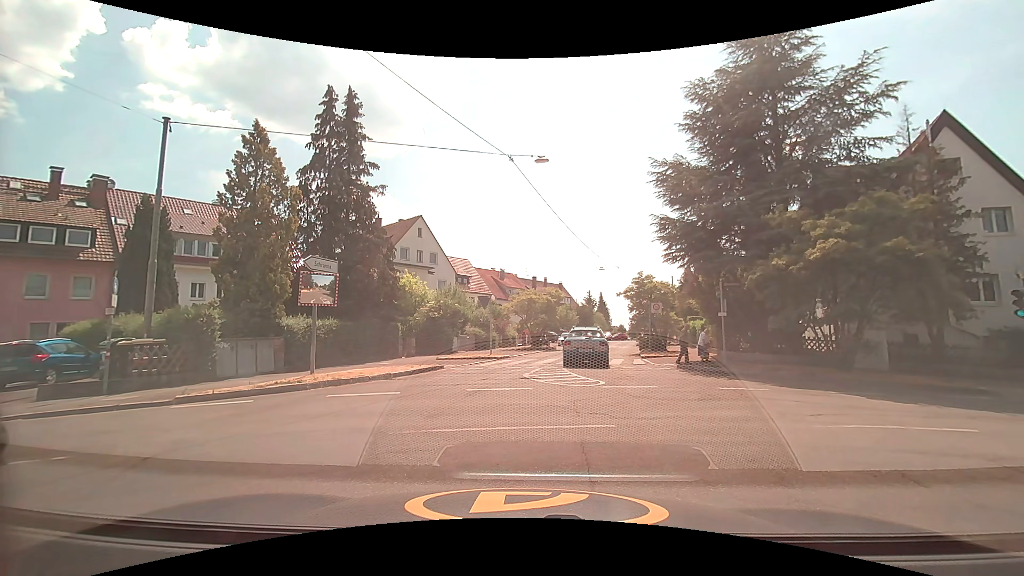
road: residential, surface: asphalt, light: Day
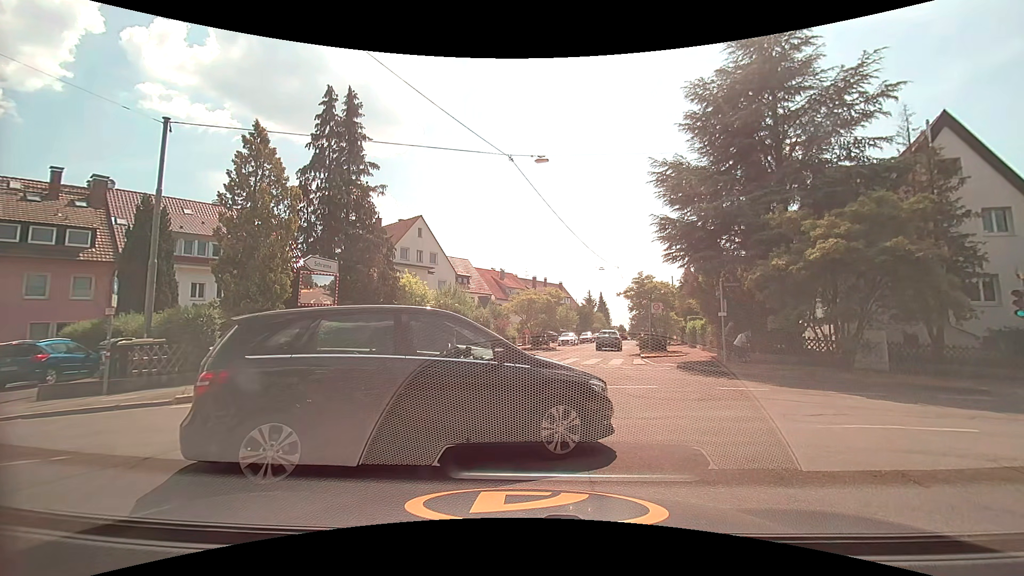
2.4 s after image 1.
(0.0, 0.0) m; 0°
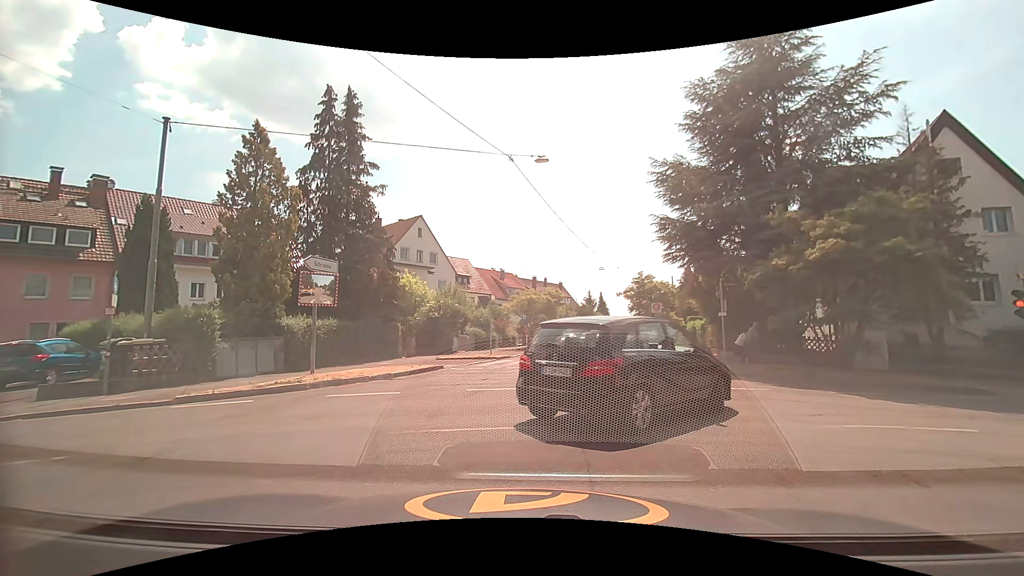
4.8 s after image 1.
(0.0, 0.0) m; 0°
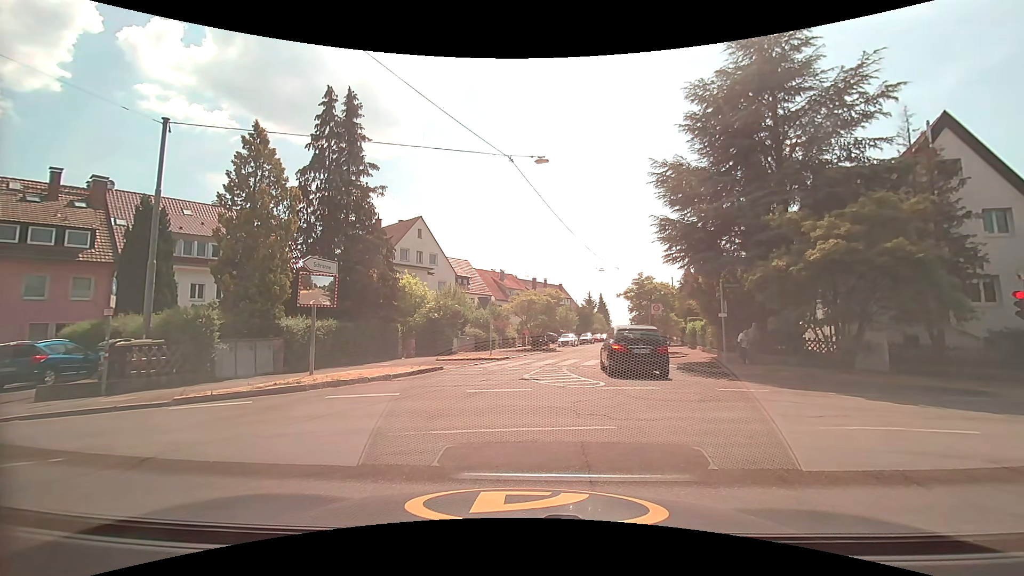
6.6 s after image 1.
(0.0, 0.0) m; 0°
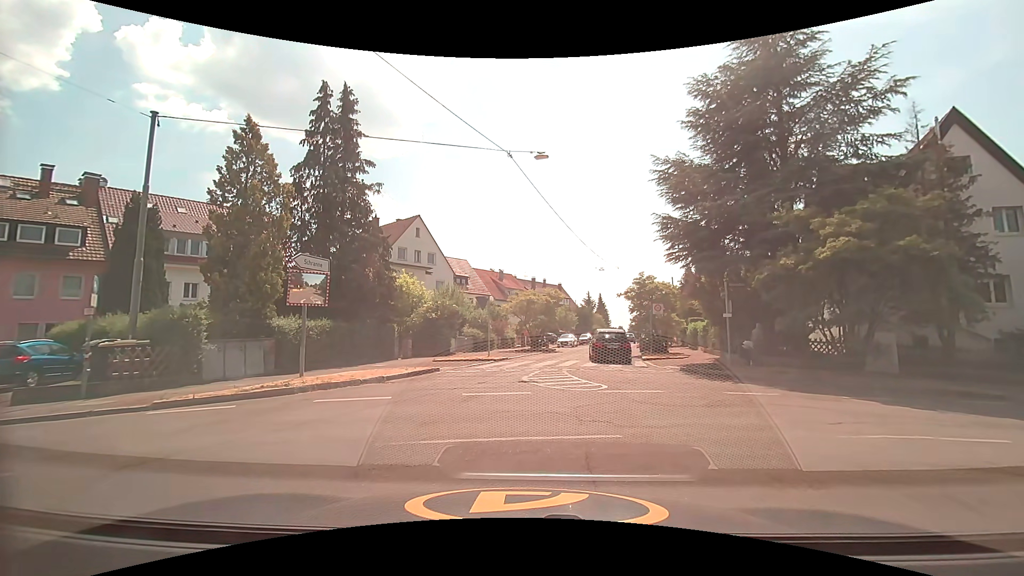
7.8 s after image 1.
(0.0, +0.6) m; 0°
